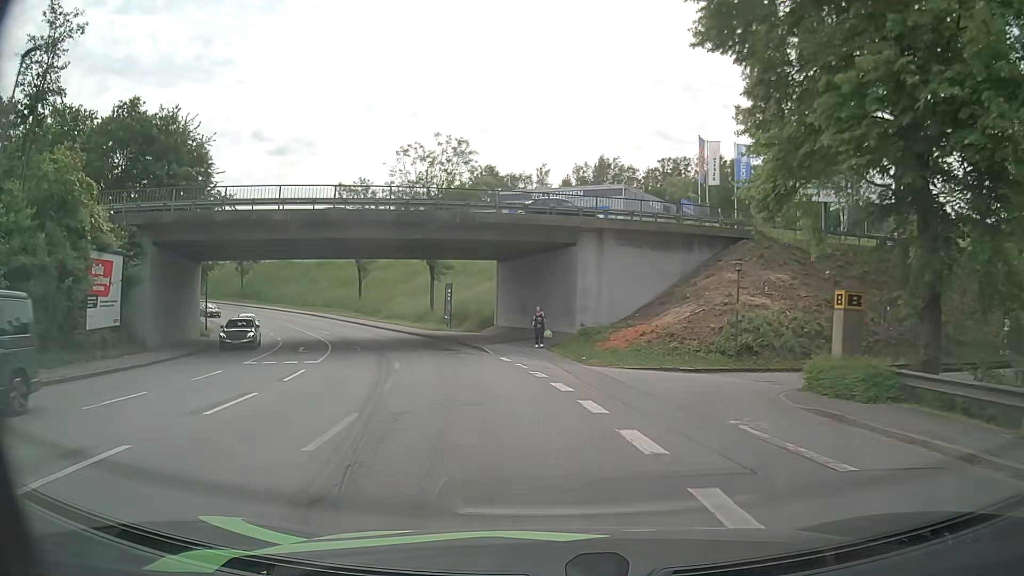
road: tertiary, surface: asphalt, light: Day
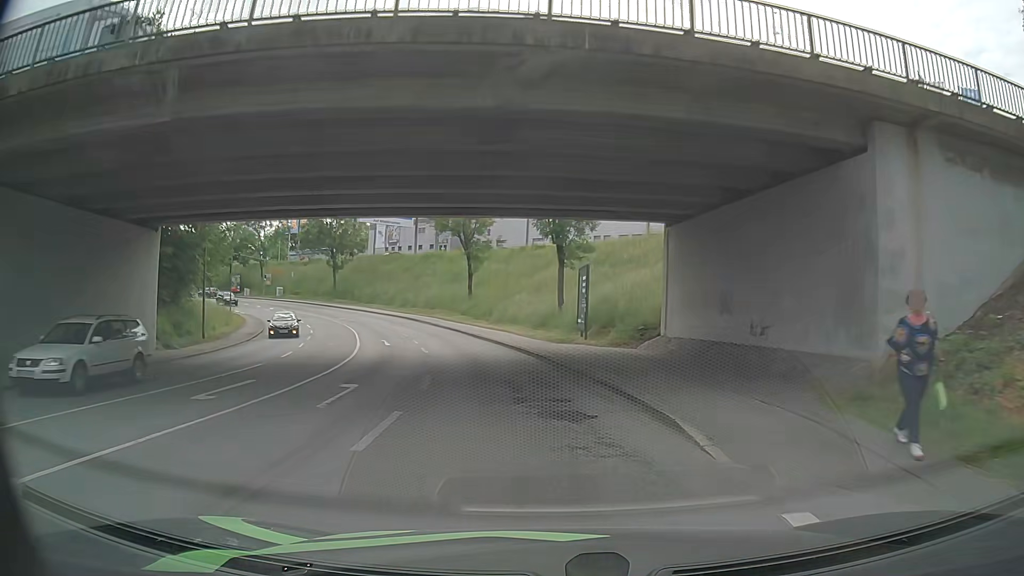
(-2.0, +18.6) m; -12°
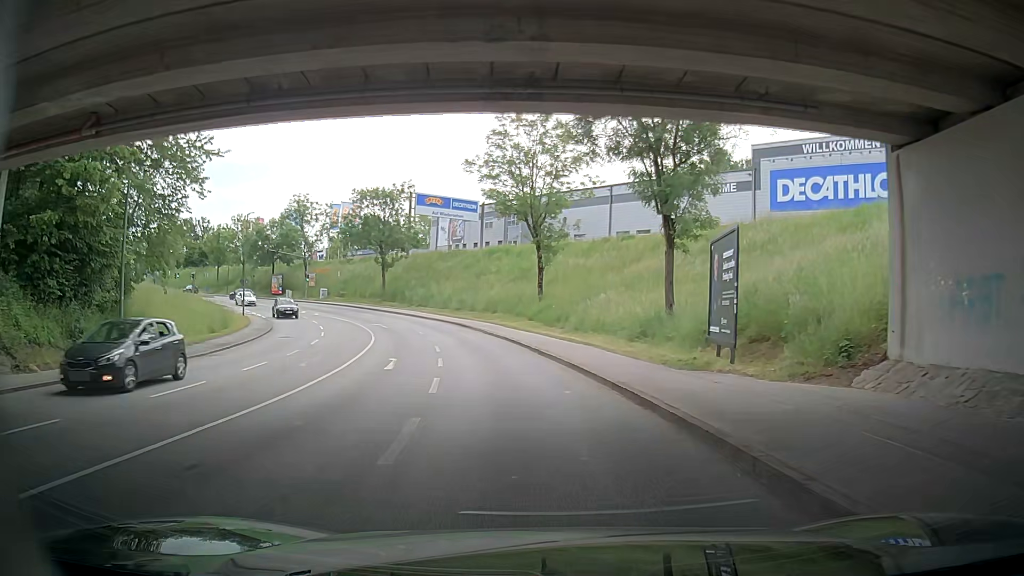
(-0.7, +12.7) m; -2°
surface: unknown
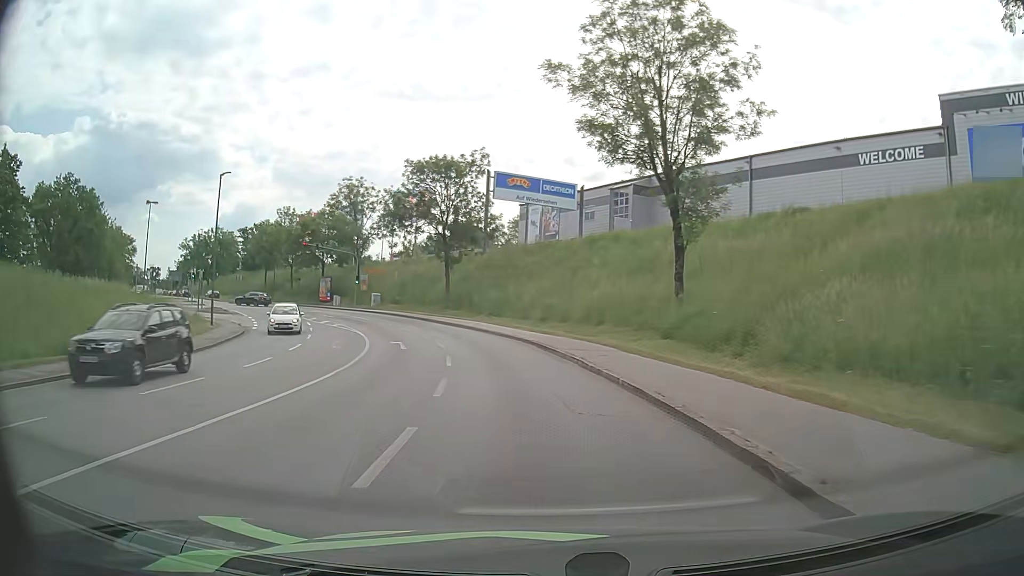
(-2.4, +19.3) m; -13°
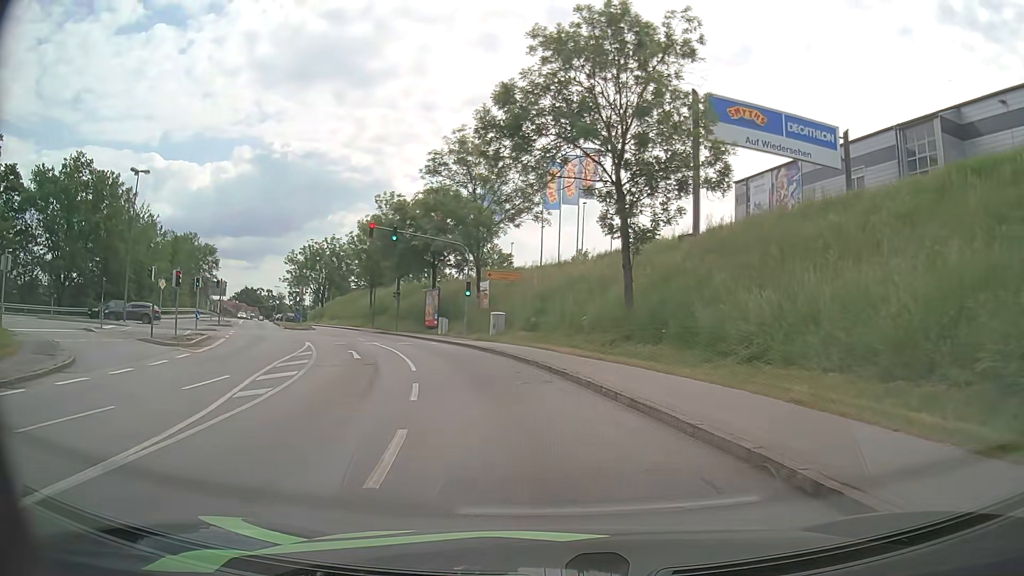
(-3.9, +29.8) m; -16°
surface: asphalt
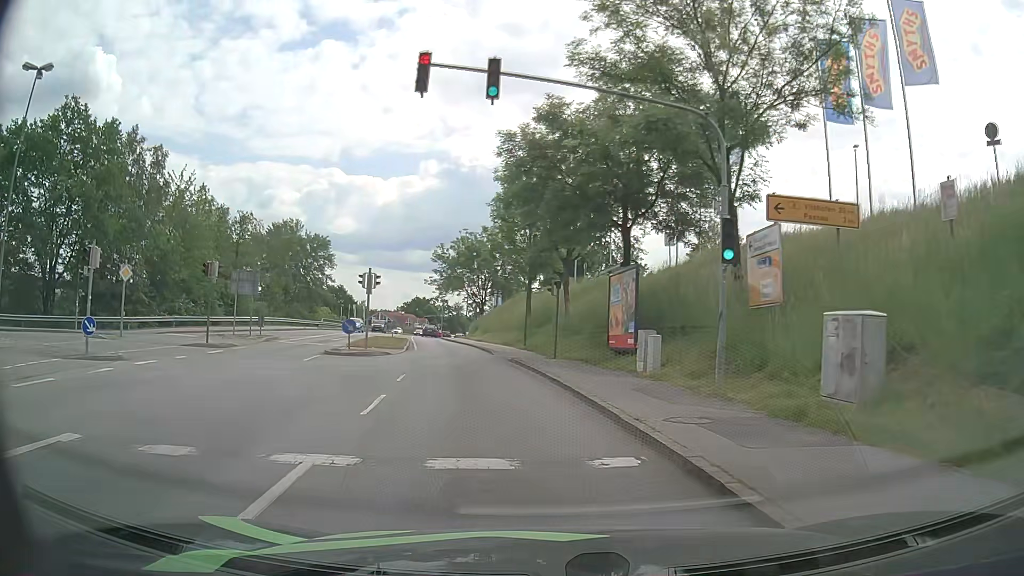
(-3.9, +26.7) m; -16°
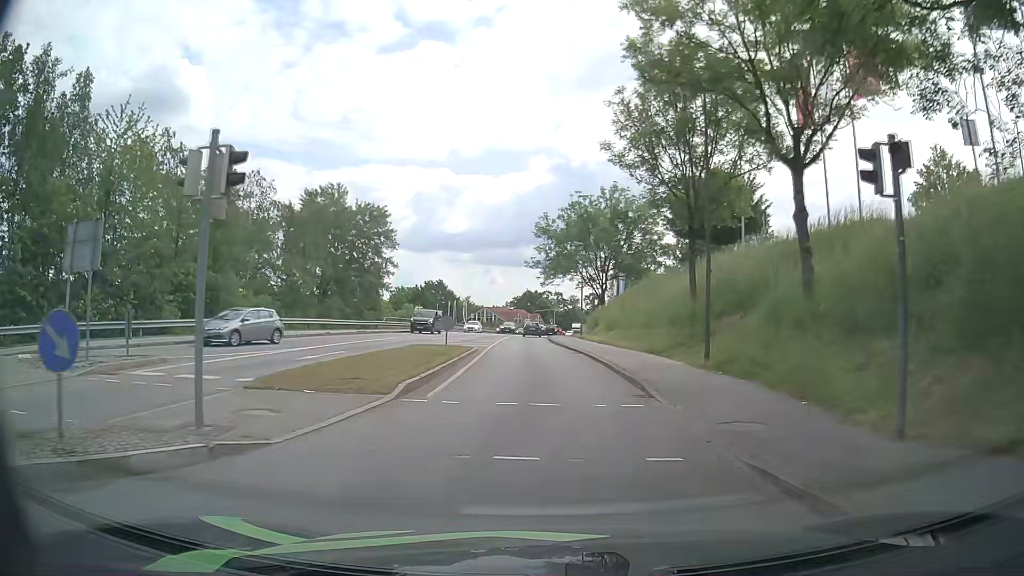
(-2.3, +21.5) m; -11°
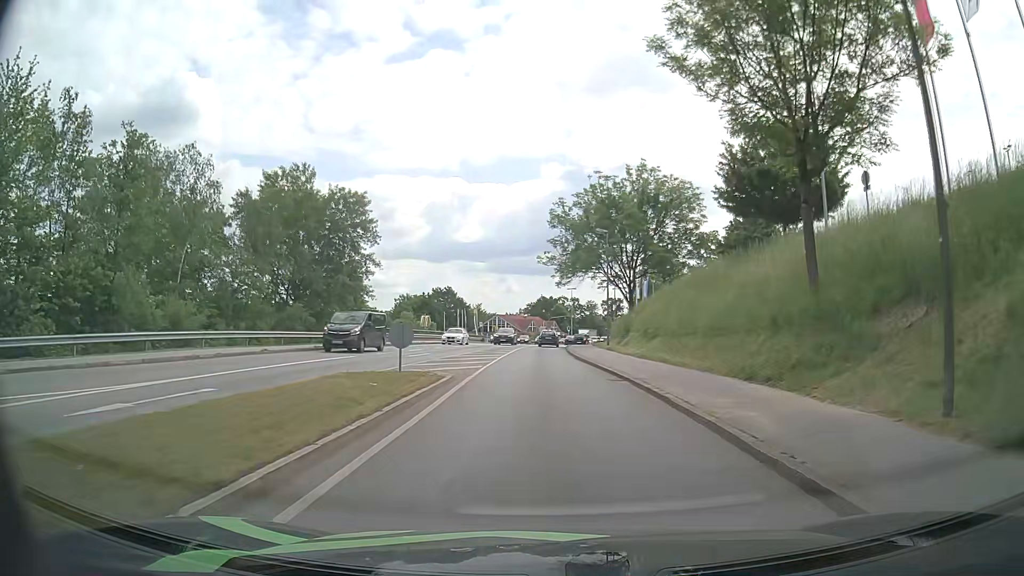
(-0.1, +11.0) m; -1°
(0, +10) (0, +20) (0, +30) (0, +40) (0, +50) (0, +60) (+1, +70) (+2, +80) (+3, +90) (+4, +100) m
